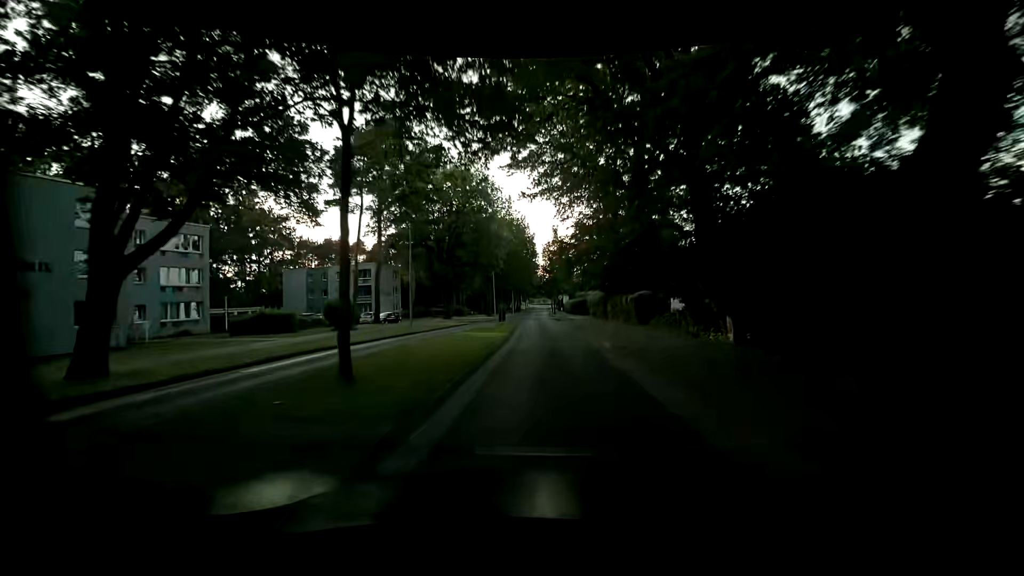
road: tertiary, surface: asphalt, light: Day
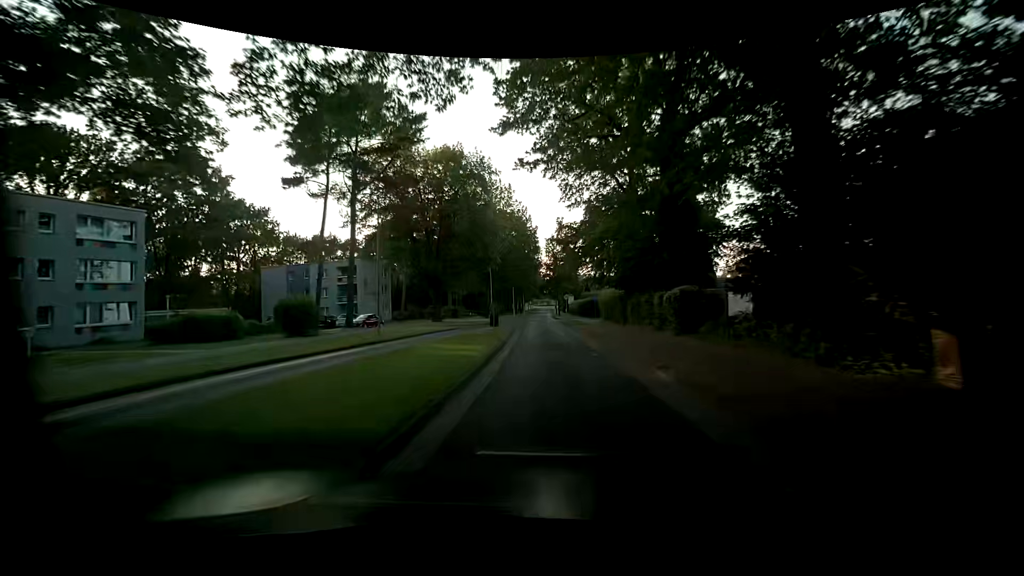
(-0.1, +7.7) m; 0°
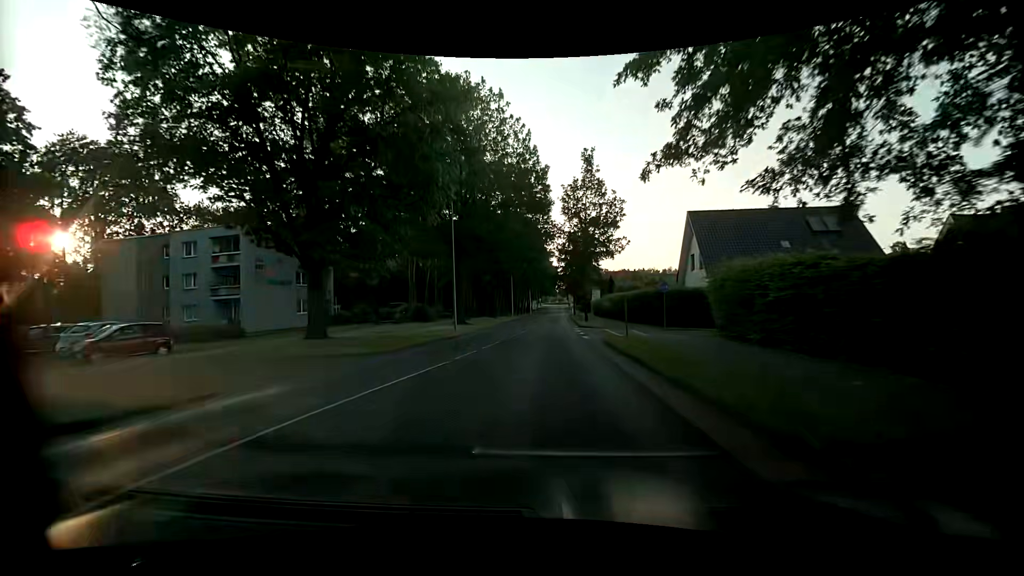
(-0.9, +30.7) m; -2°
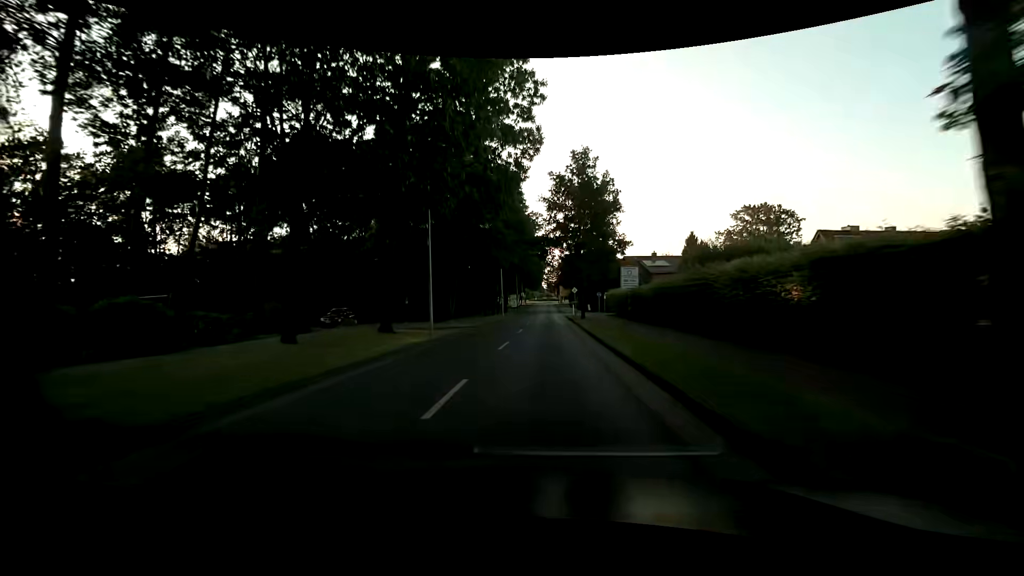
(+0.4, +38.3) m; +1°
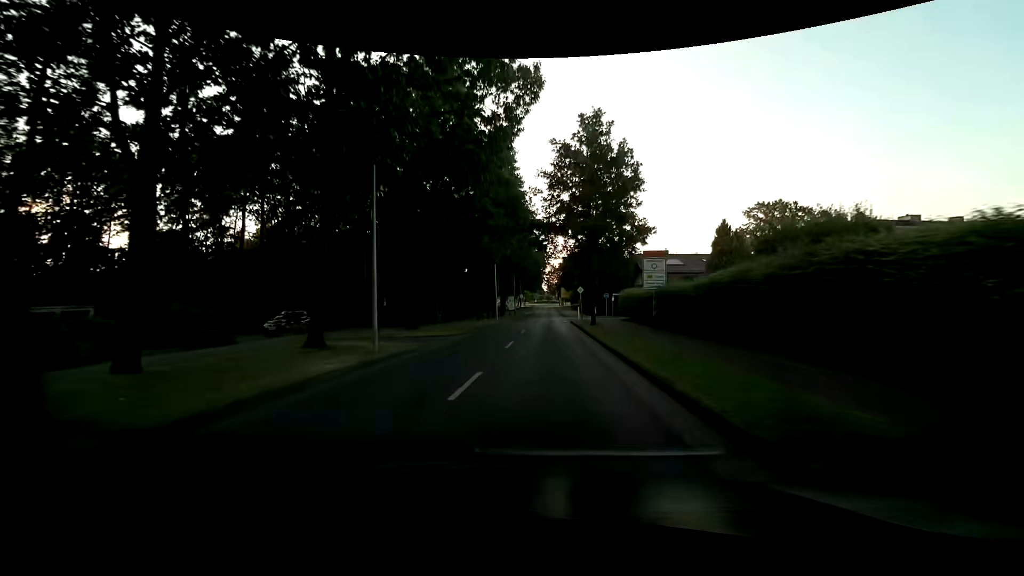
(0.0, +7.7) m; 0°
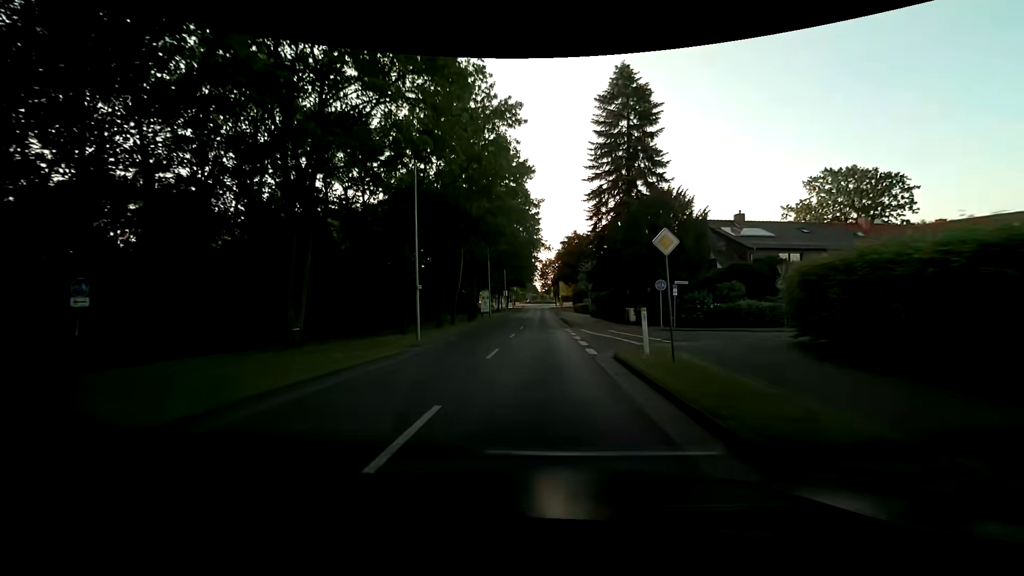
(+0.2, +30.6) m; +1°
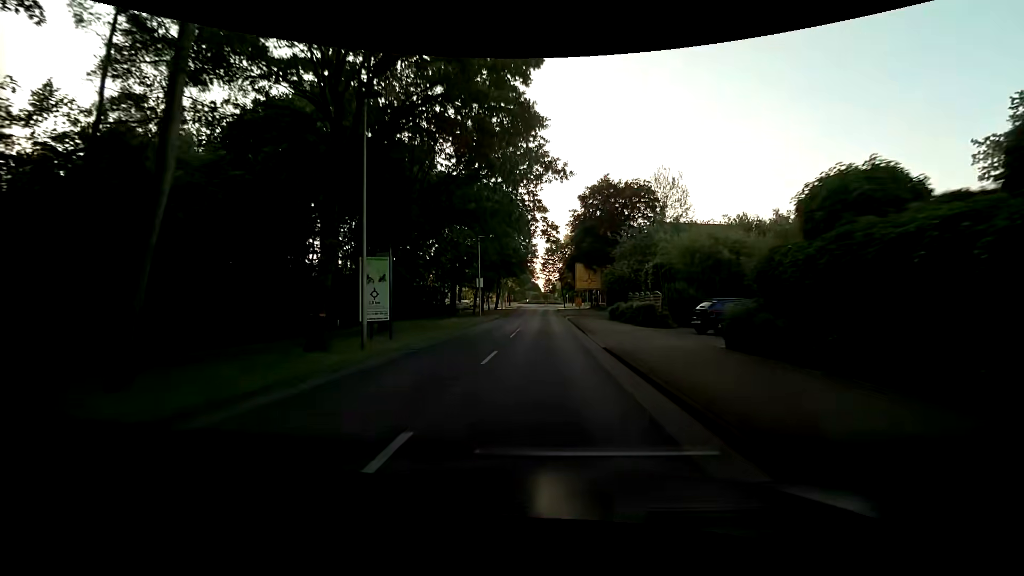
(-0.1, +38.1) m; -1°
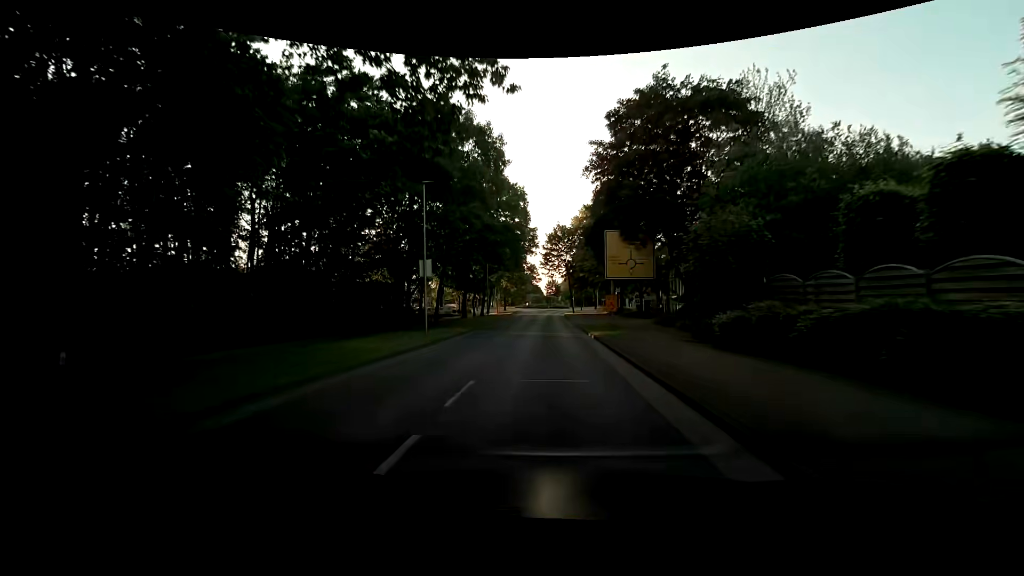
(+0.5, +22.7) m; 0°
